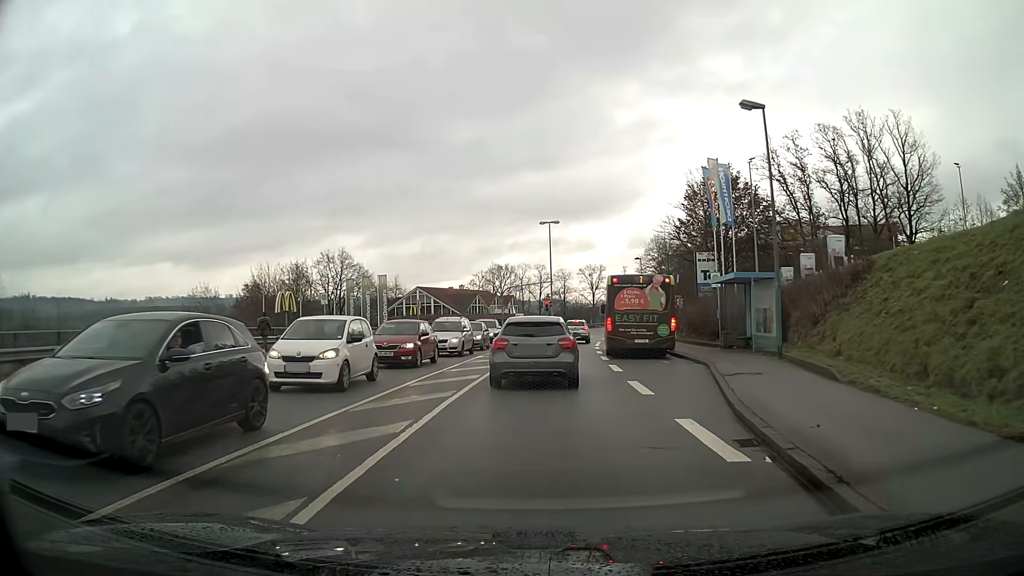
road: tertiary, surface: asphalt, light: Day
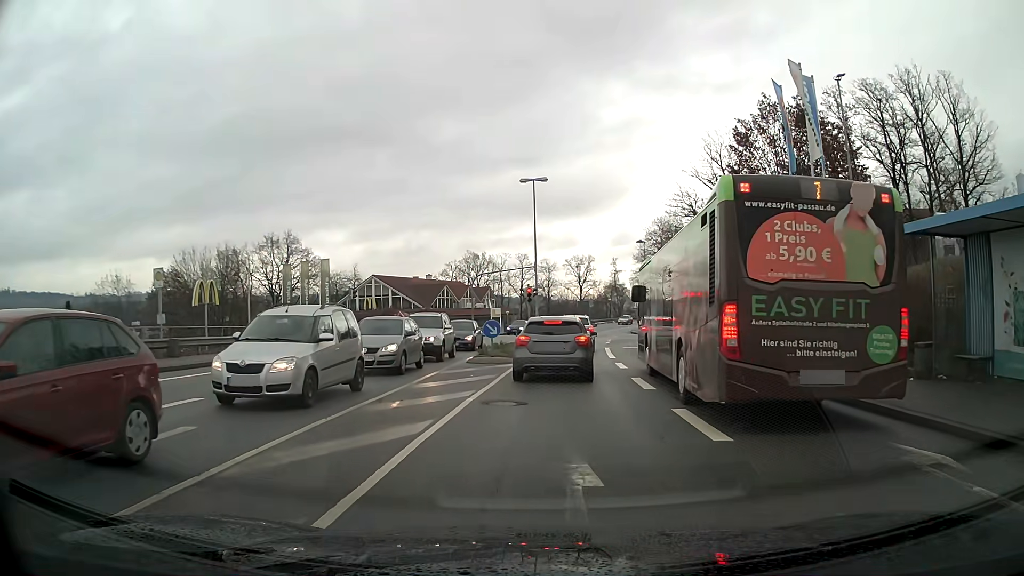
(+0.2, +16.7) m; +2°
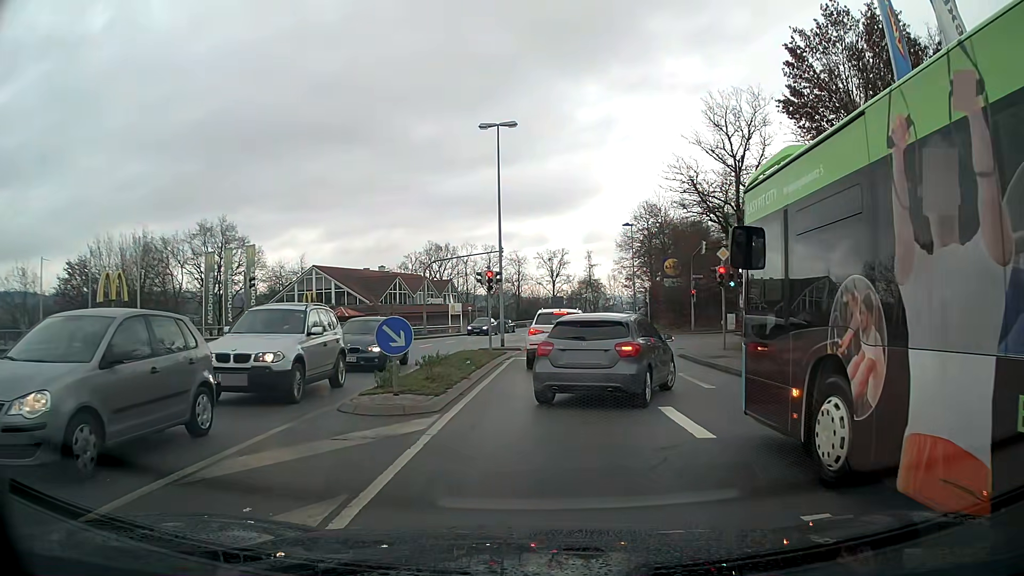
(+0.2, +11.7) m; +3°
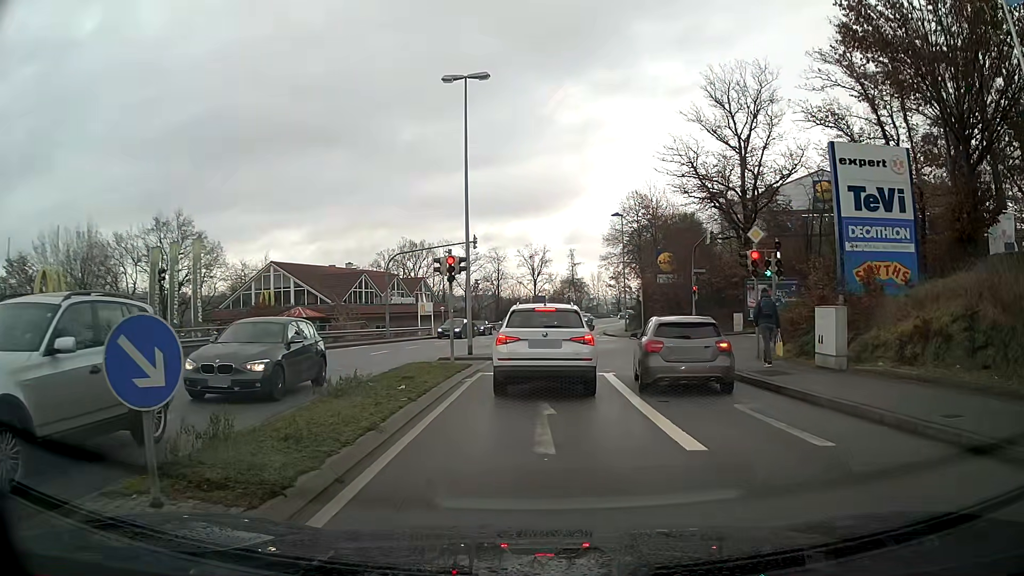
(+0.1, +6.4) m; +1°
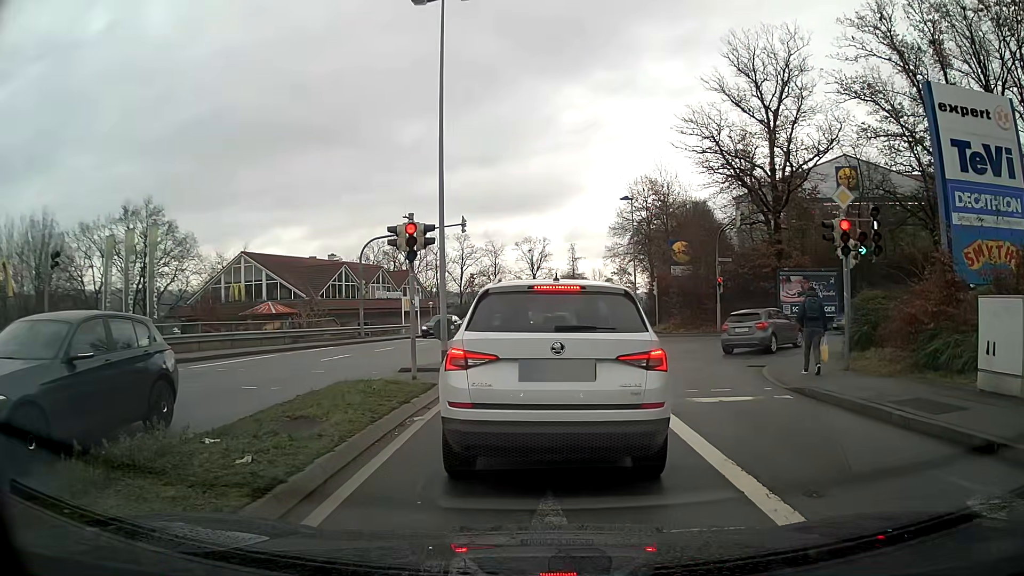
(0.0, +6.3) m; +1°
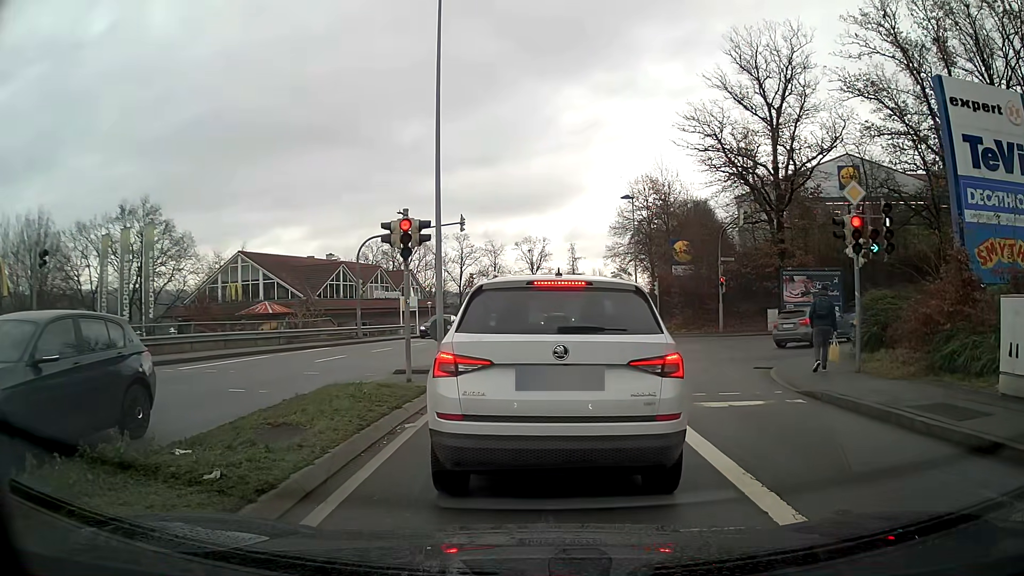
(0.0, +0.5) m; 0°
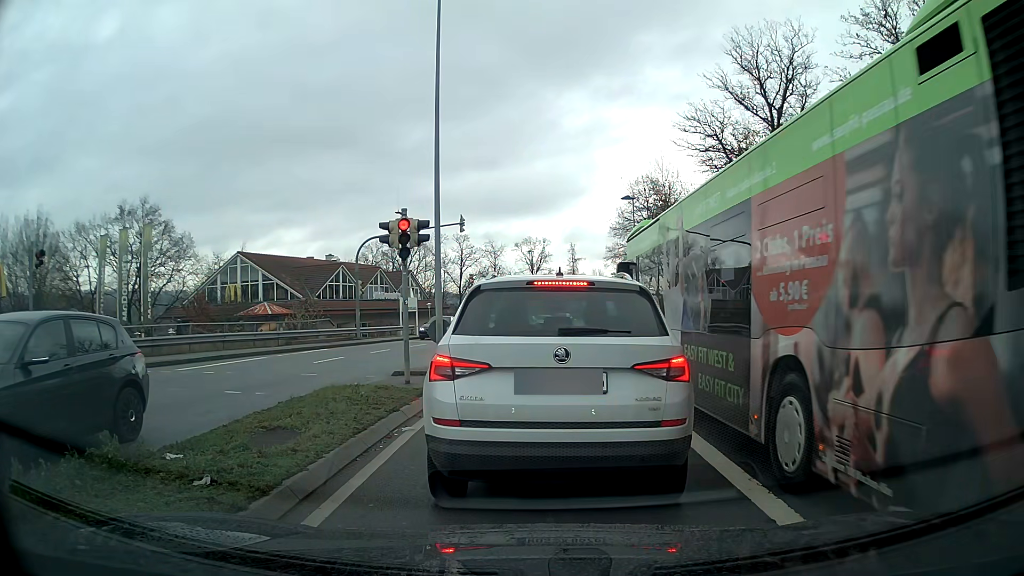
(0.0, +0.2) m; 0°
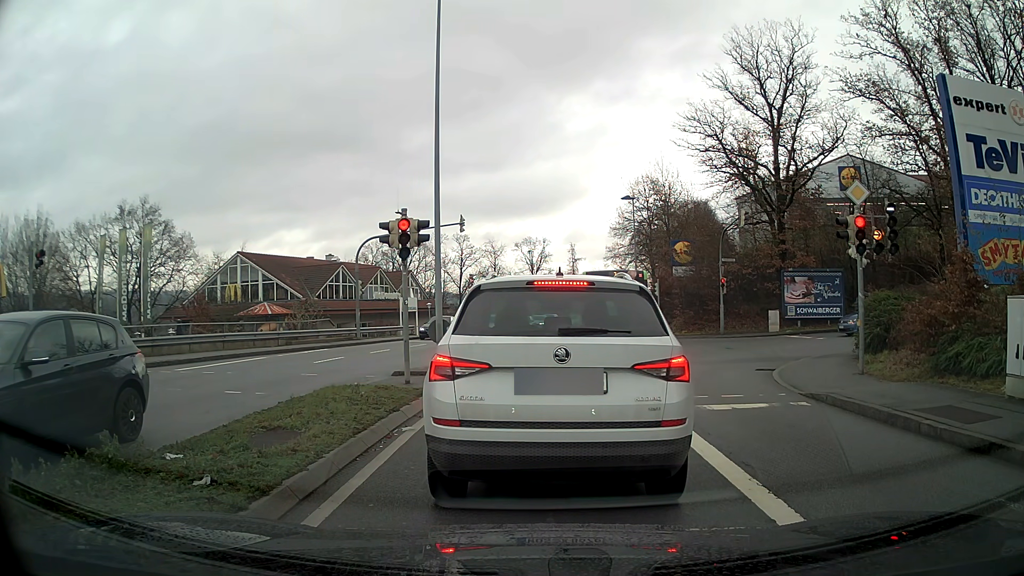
(0.0, 0.0) m; 0°
